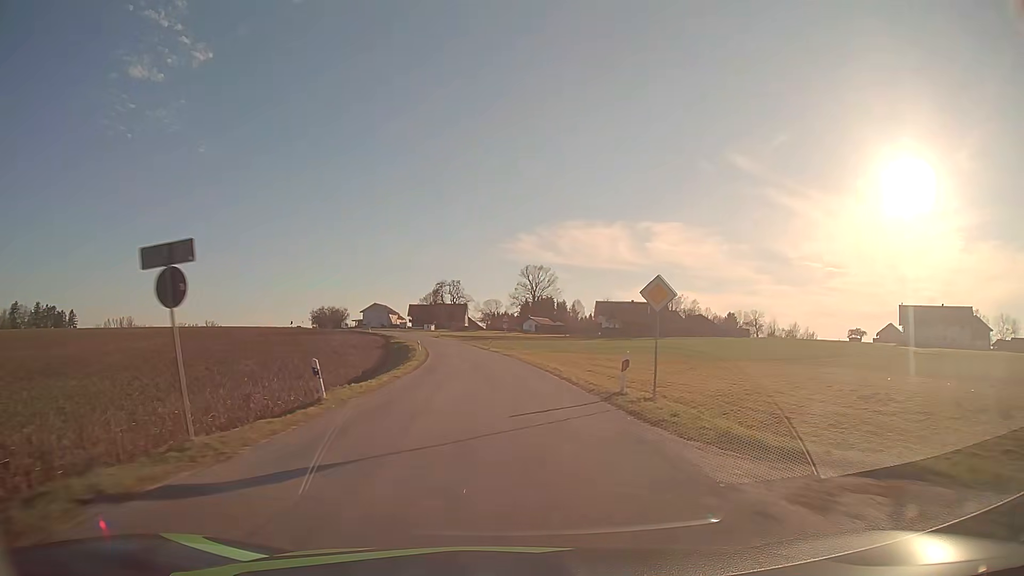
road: tertiary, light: Day
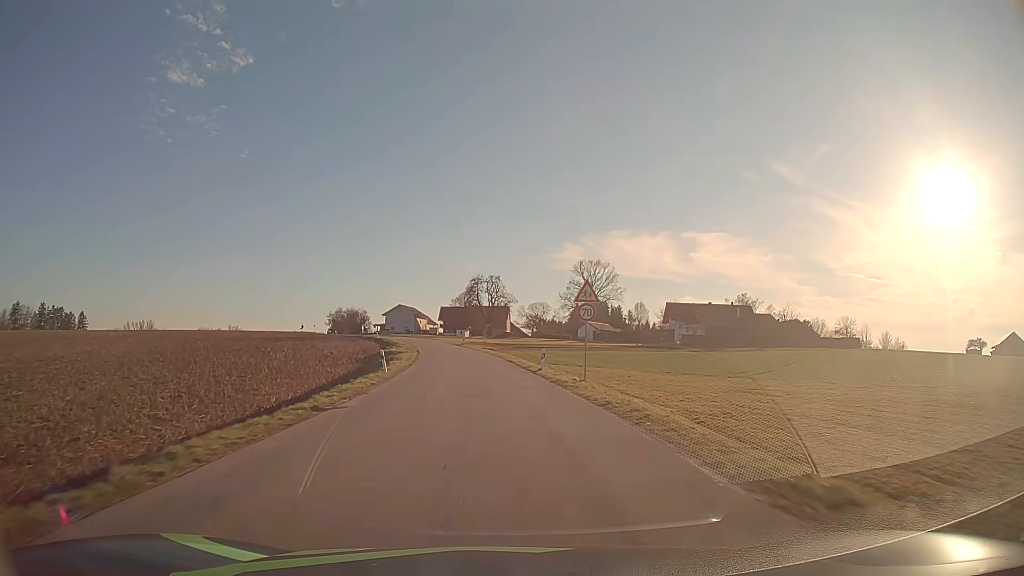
(-1.0, +36.1) m; -3°
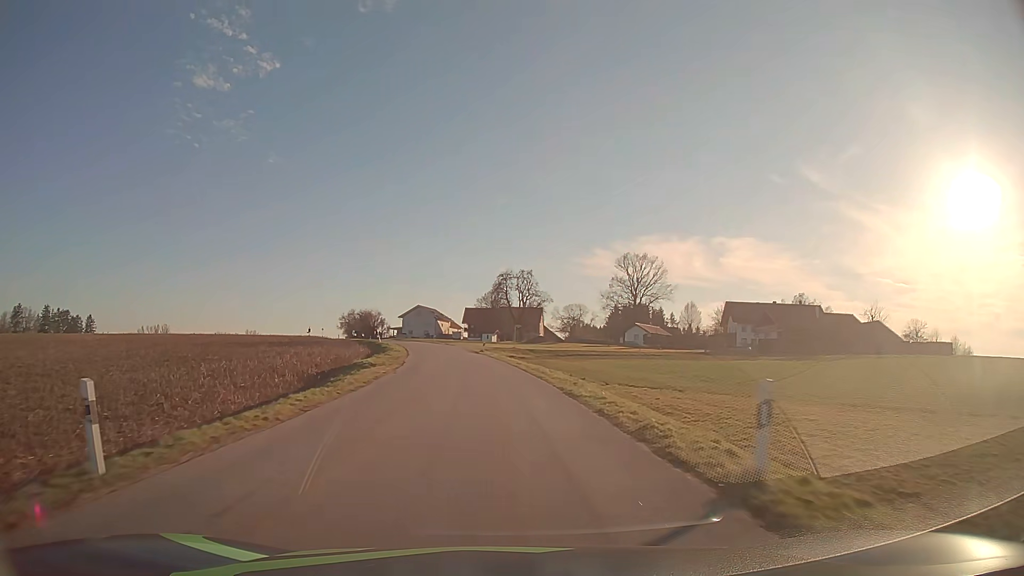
(-0.6, +22.8) m; -2°
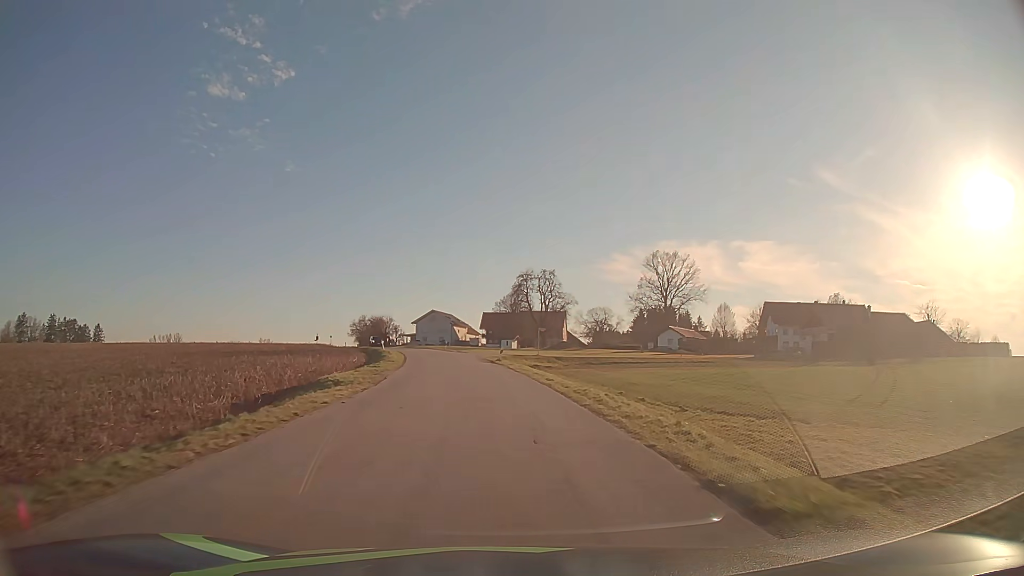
(-0.2, +11.2) m; -2°
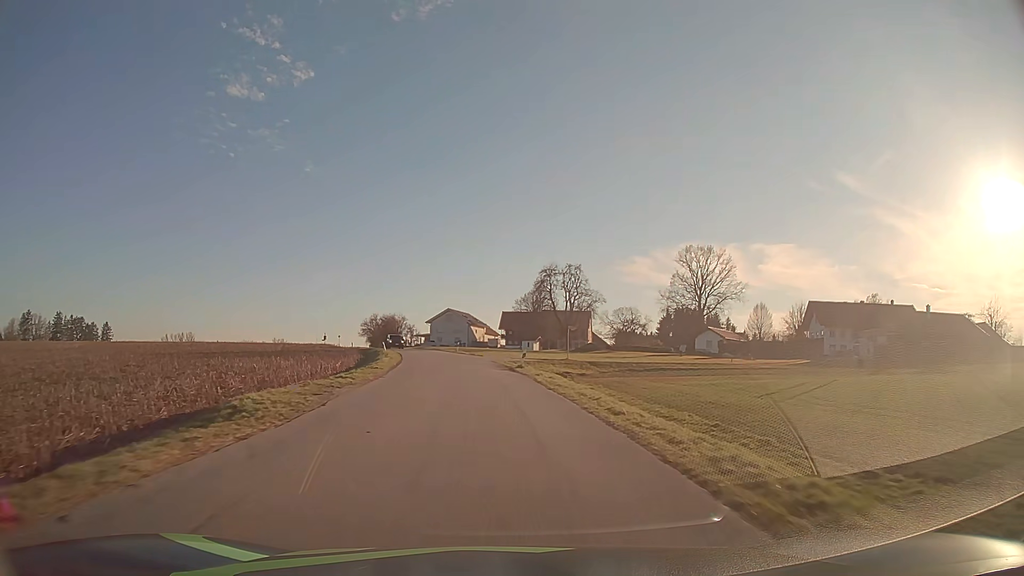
(-0.2, +11.1) m; -2°
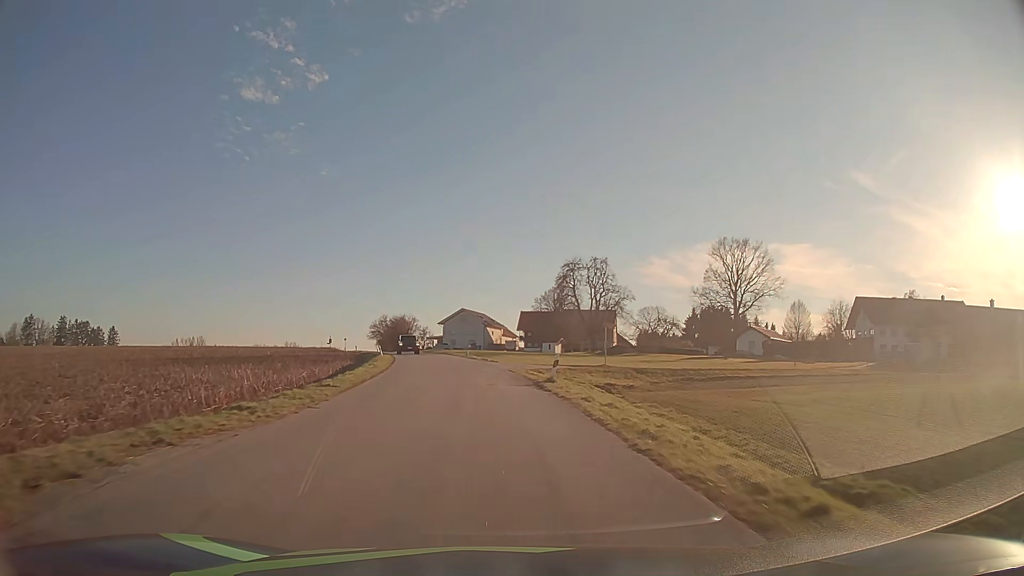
(-0.1, +11.0) m; -1°
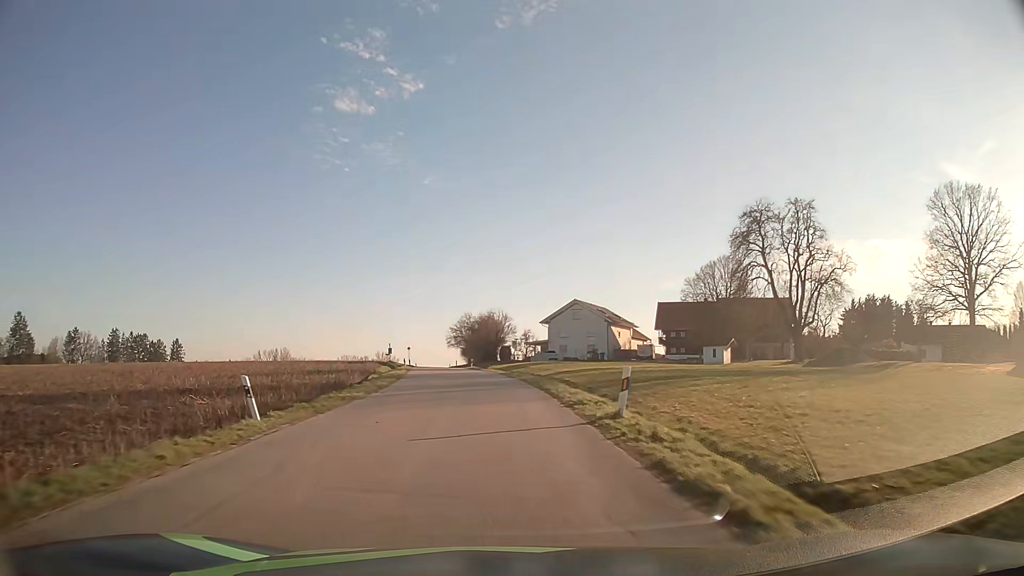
(-2.9, +43.2) m; -9°
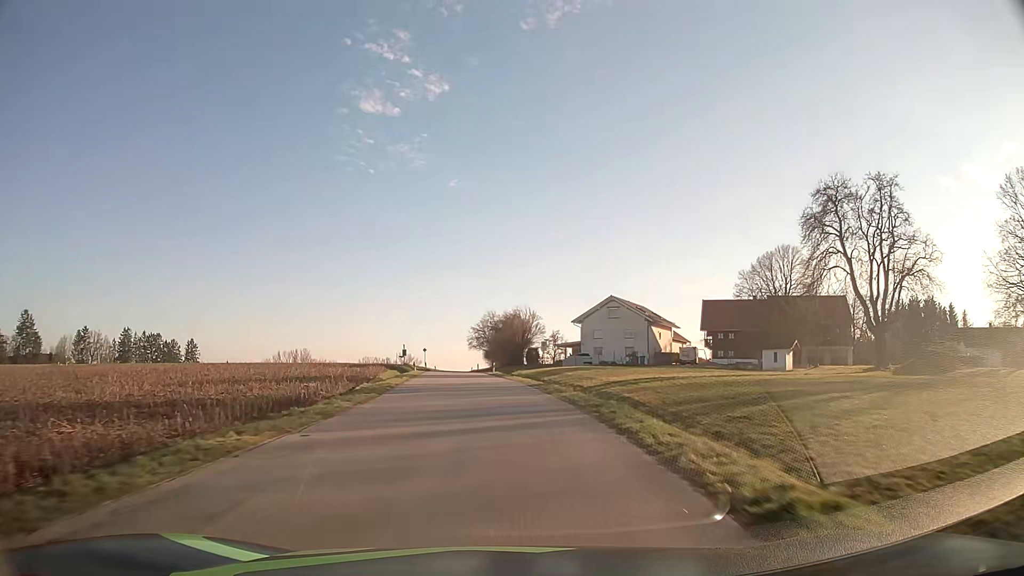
(-0.2, +10.7) m; -3°
(0, +10) (0, +20) (-1, +30) (-2, +40) (-3, +50) (-4, +60) (-4, +70) (-5, +80) (-6, +90) (-7, +100) m
